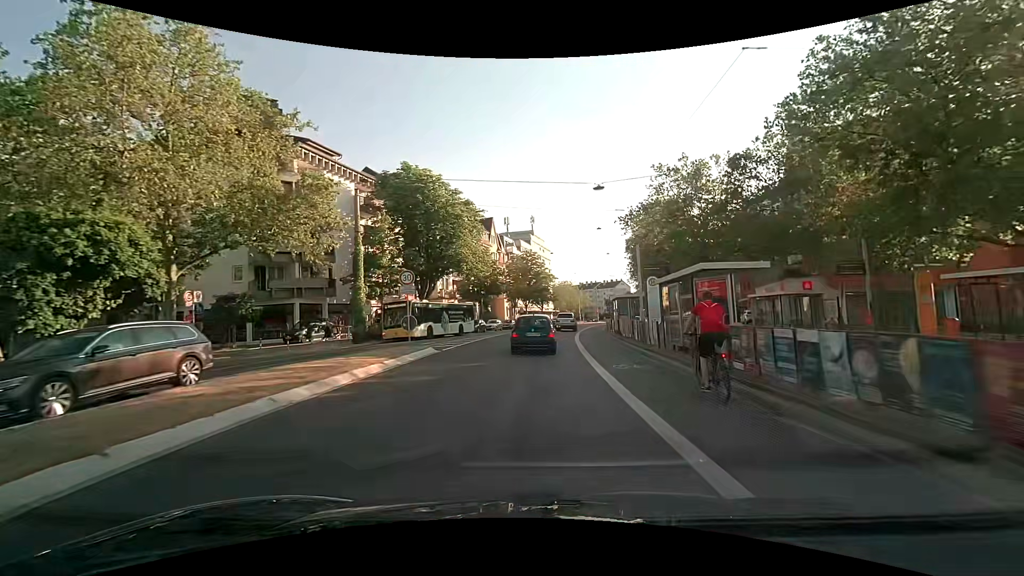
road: secondary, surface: asphalt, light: Day
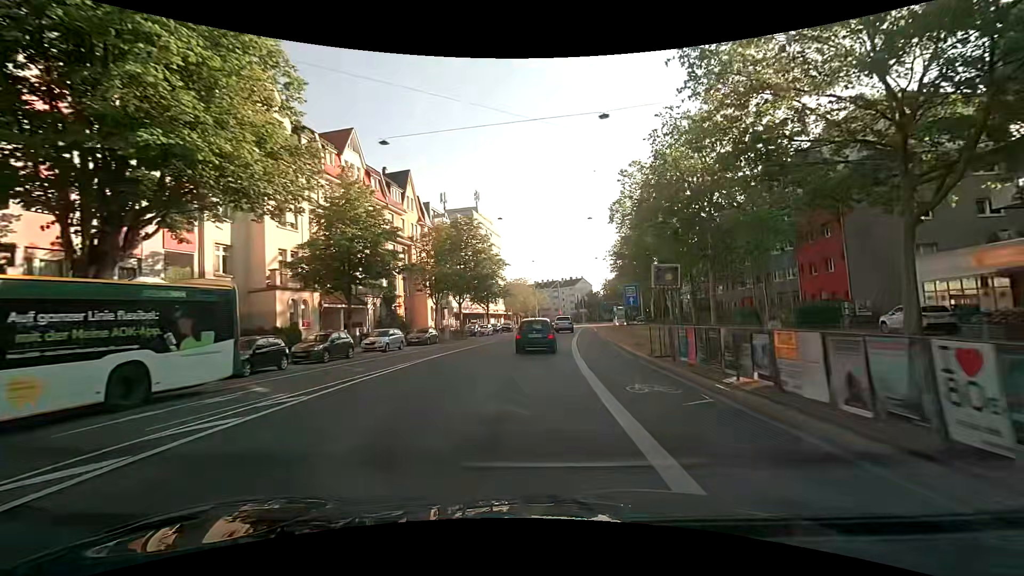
(+1.8, +32.2) m; +5°
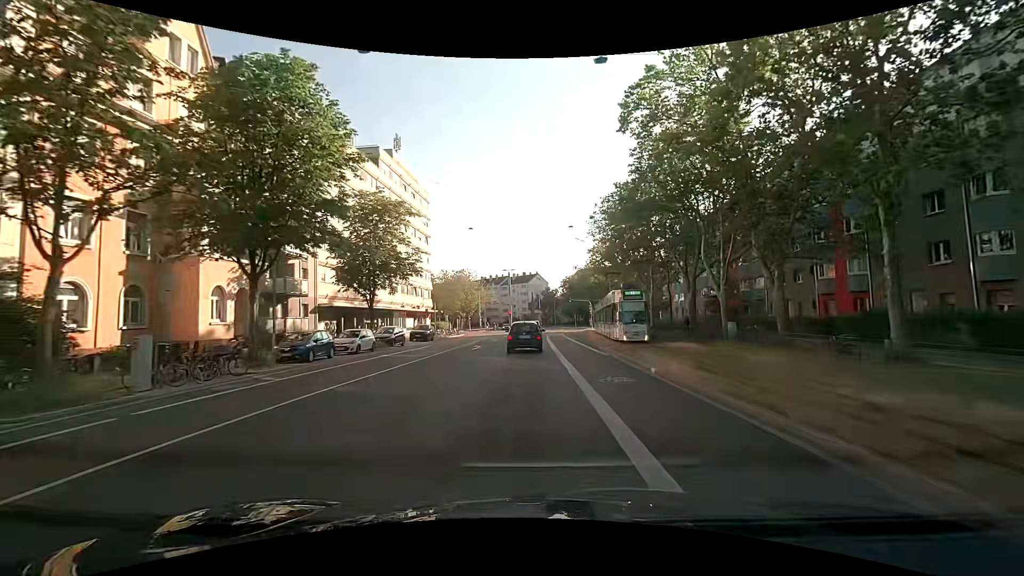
(+1.7, +32.5) m; +6°
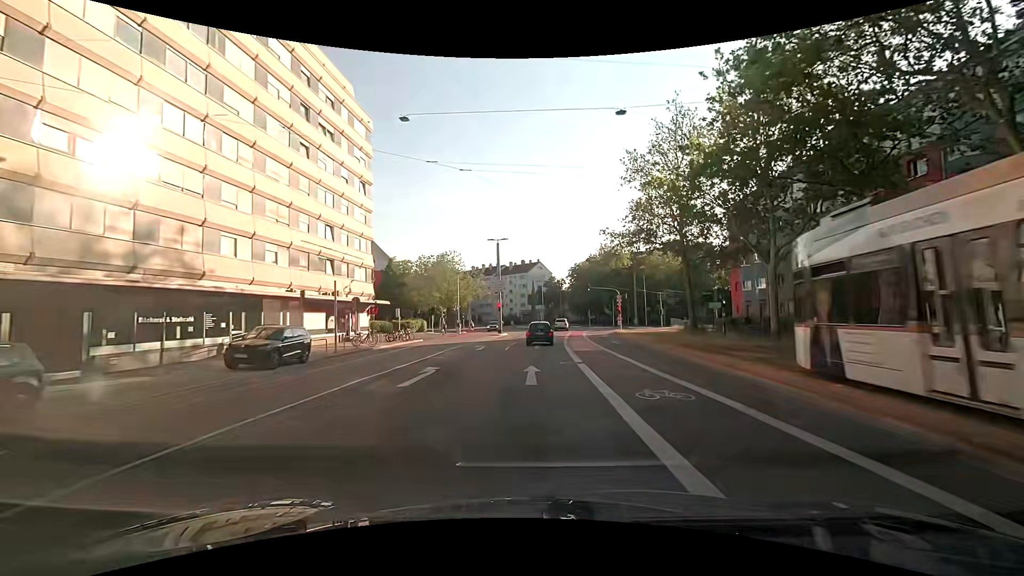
(+0.1, +29.7) m; 0°
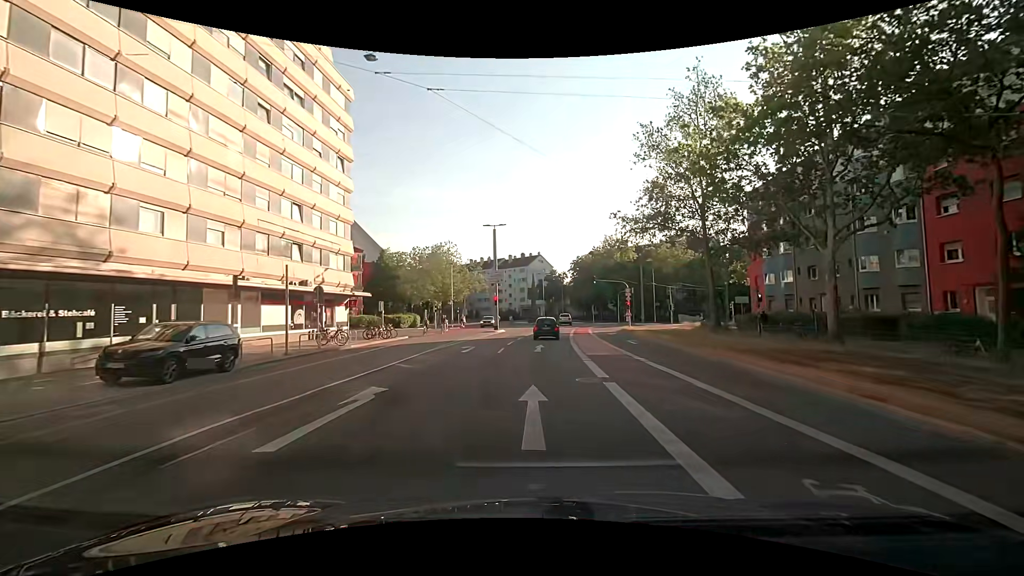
(0.0, +5.7) m; -1°
